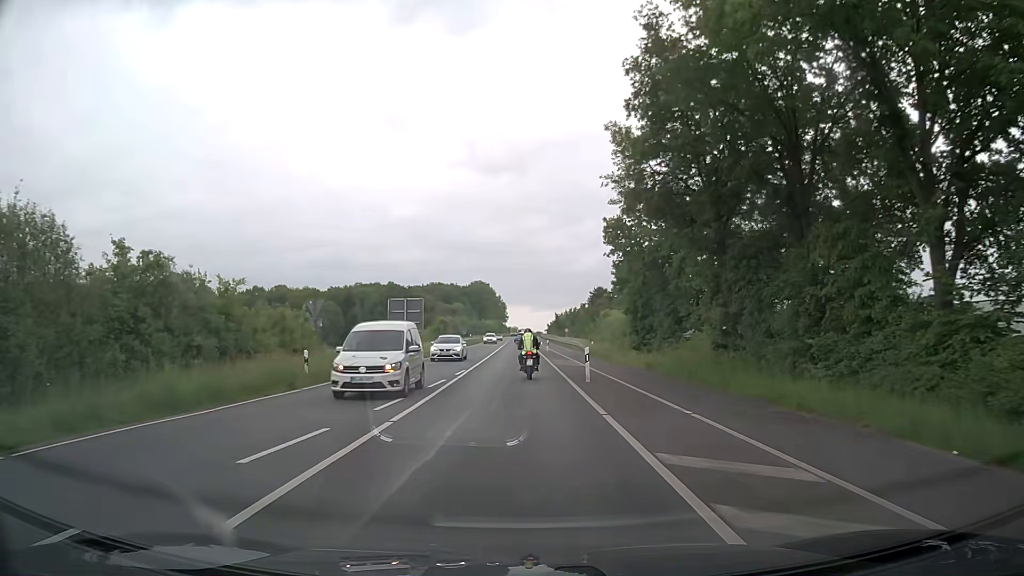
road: secondary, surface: asphalt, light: Day
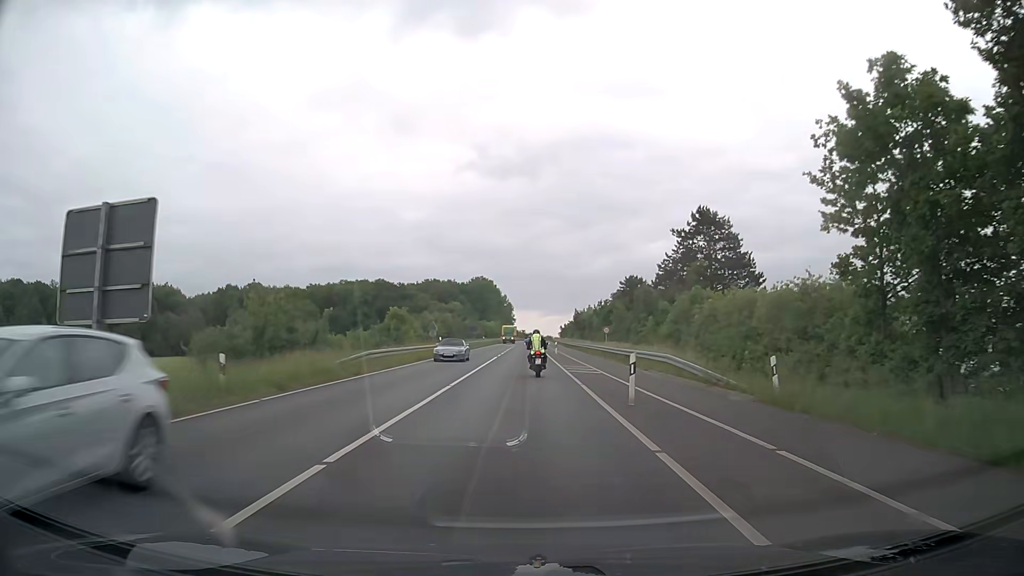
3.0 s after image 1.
(-0.5, +39.9) m; -1°
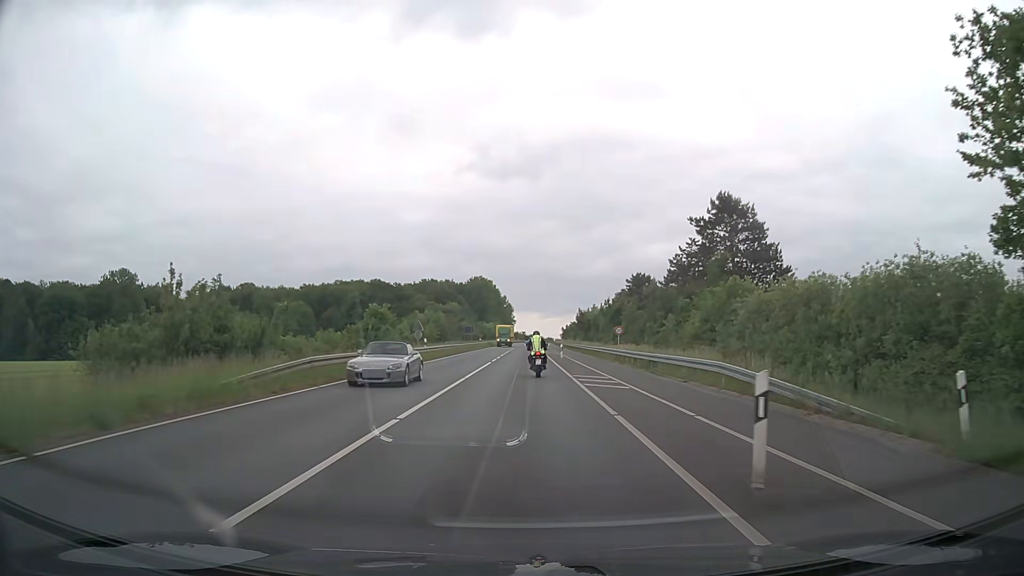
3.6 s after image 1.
(0.0, +7.8) m; 0°
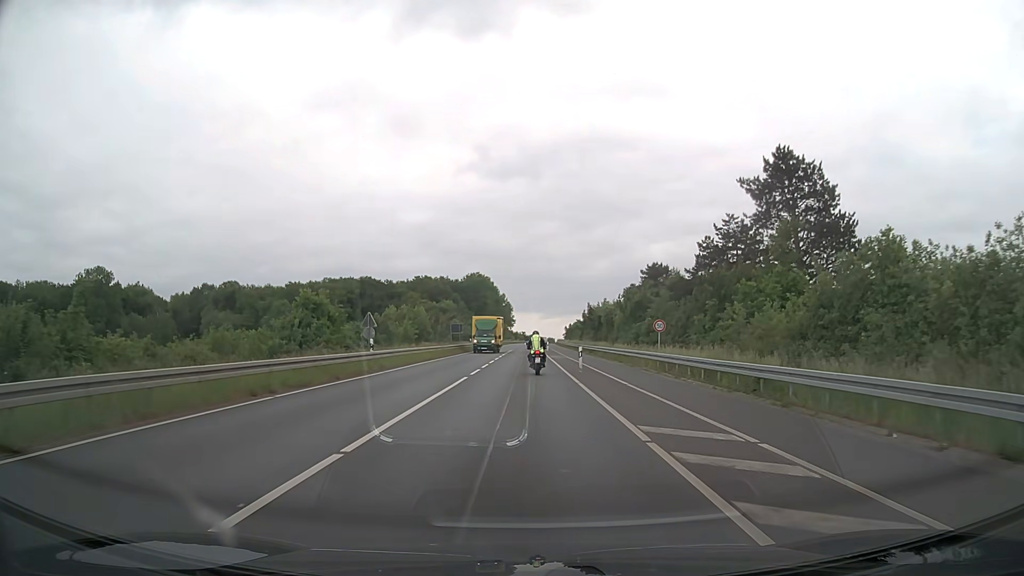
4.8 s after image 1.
(0.0, +15.6) m; 0°
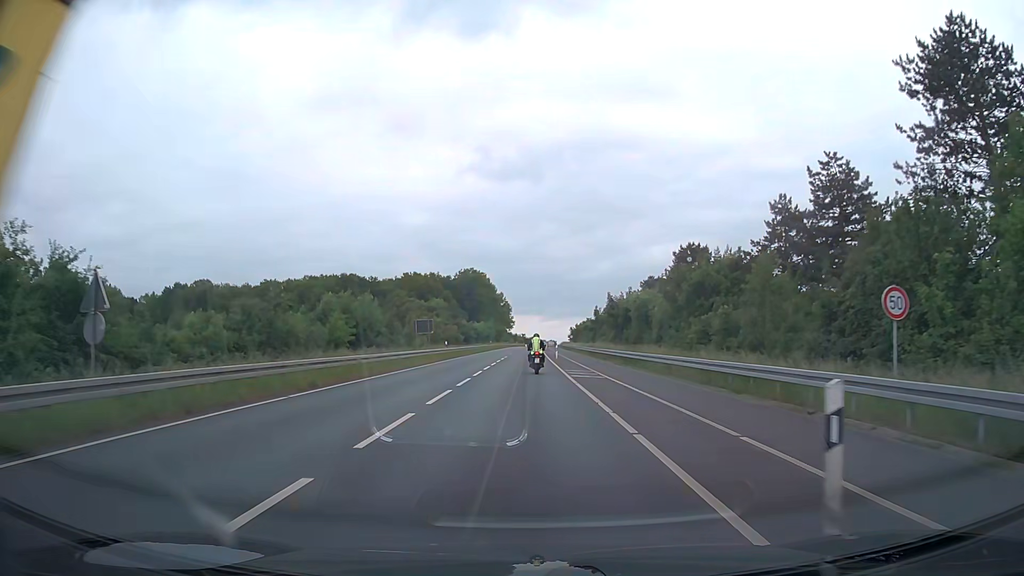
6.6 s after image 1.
(-0.1, +23.2) m; 0°
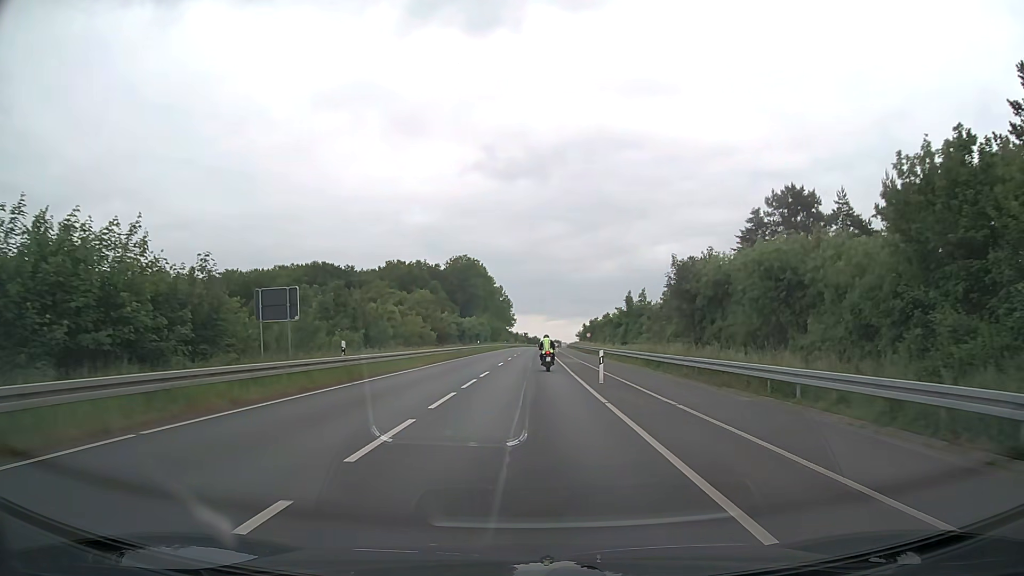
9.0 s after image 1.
(-0.1, +31.0) m; -1°
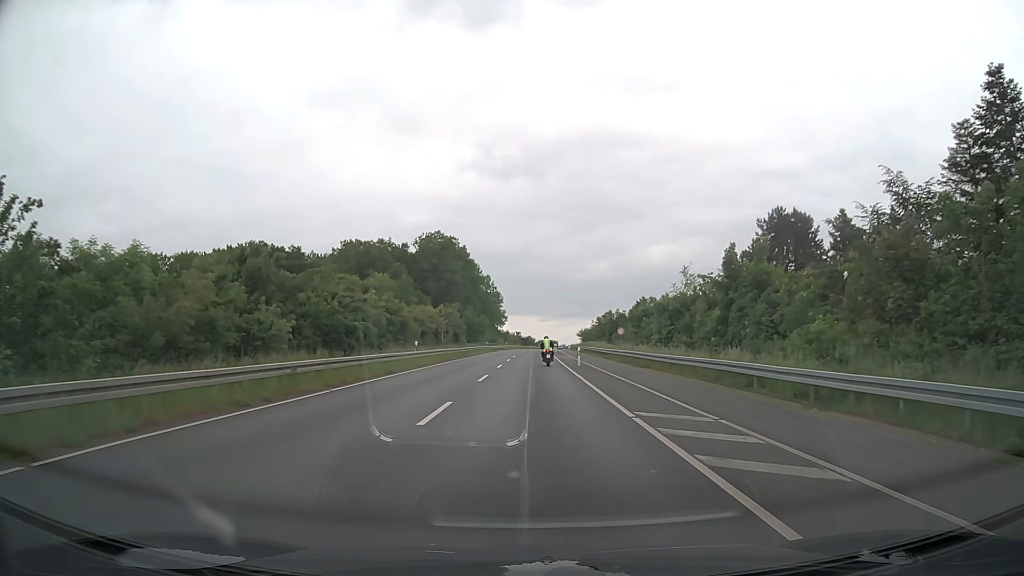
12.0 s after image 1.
(+0.2, +38.7) m; +1°
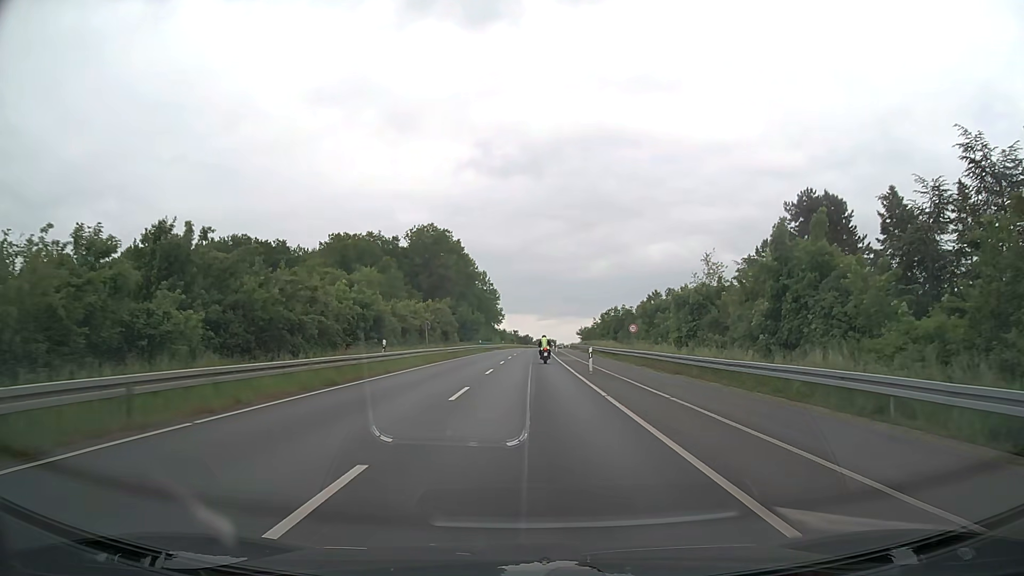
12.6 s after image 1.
(0.0, +7.8) m; 0°
(0, +10) (0, +20) (0, +30) (0, +40) (0, +50) (0, +60) (+1, +70) (+1, +80) (+1, +90) (+1, +100) m
